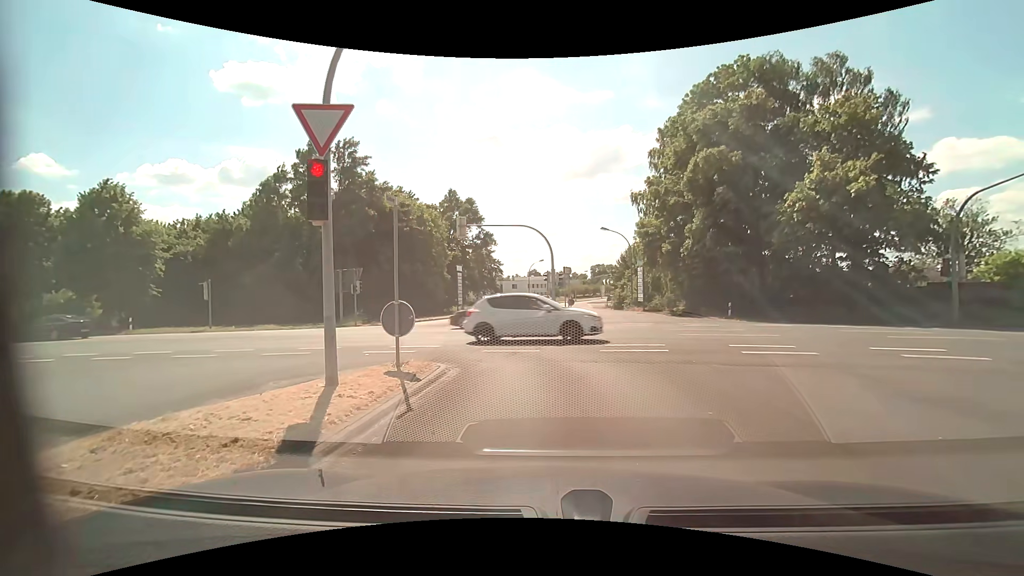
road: tertiary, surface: asphalt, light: Day
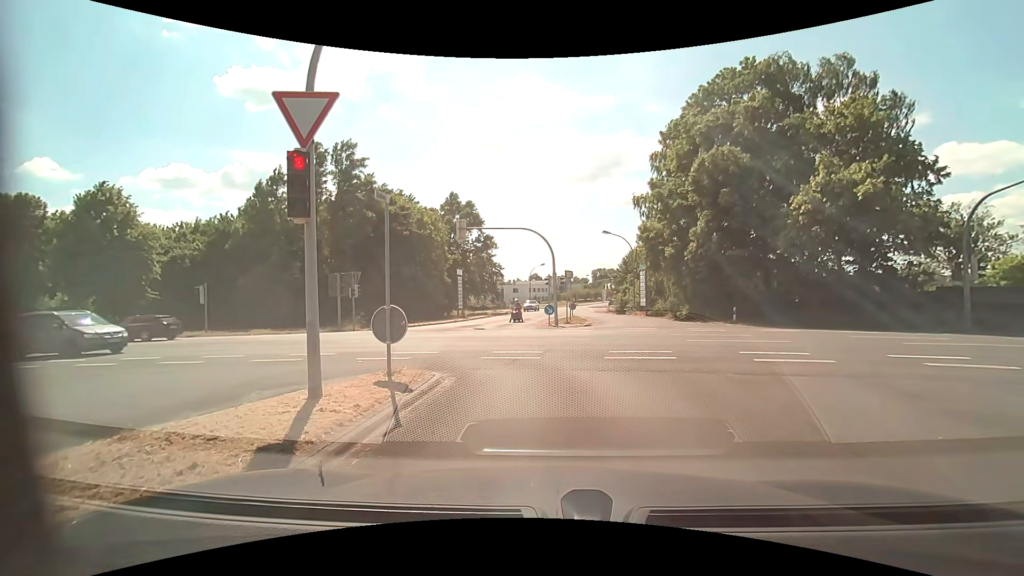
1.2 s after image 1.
(0.0, +0.5) m; 0°
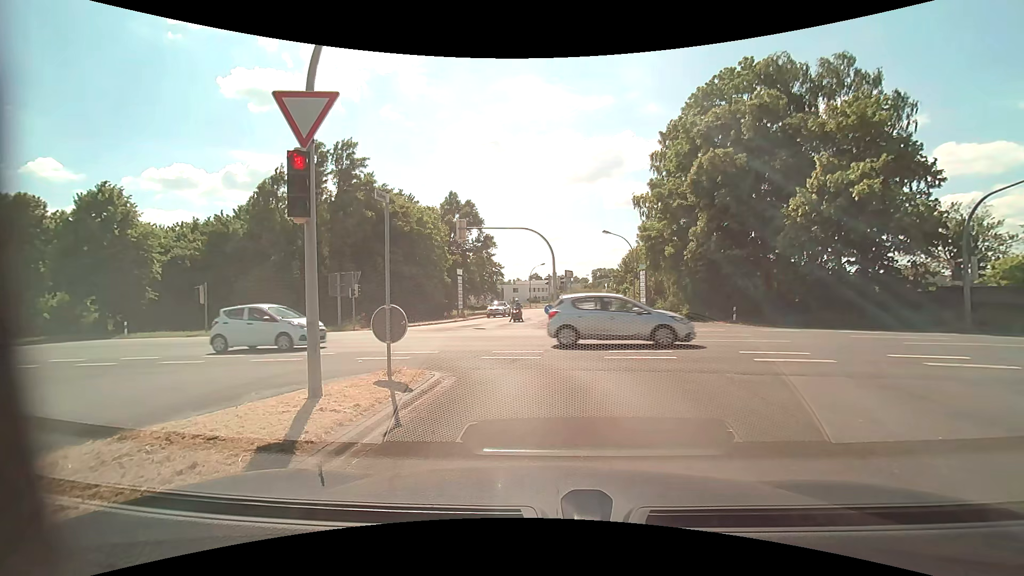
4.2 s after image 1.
(0.0, +0.1) m; 0°
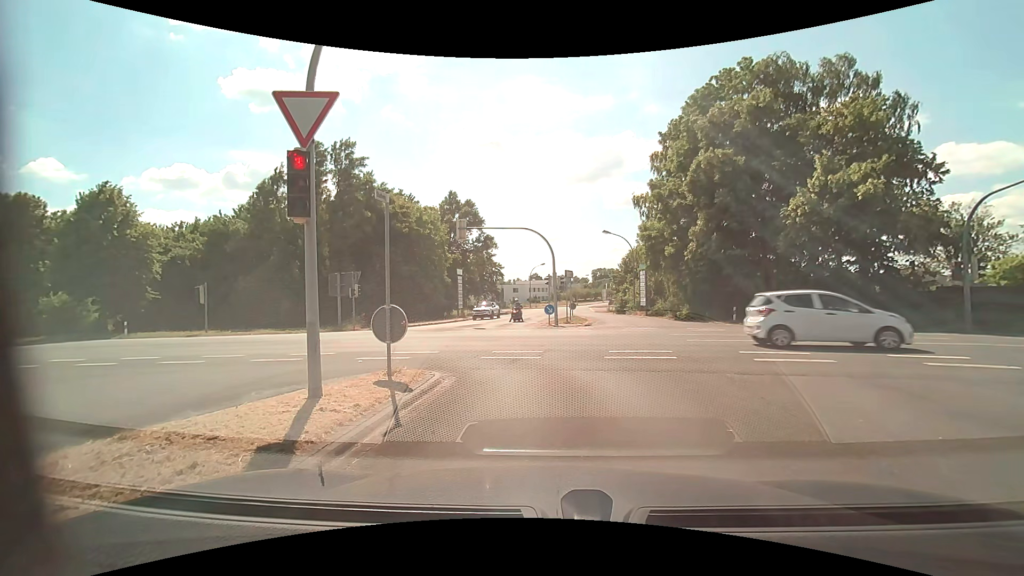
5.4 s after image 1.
(0.0, 0.0) m; 0°
(0, +10) (-2, +20) (-10, +25) (-20, +28) (-29, +29) (-39, +31) (-49, +33) (-59, +34) (-69, +36) (-79, +38) m
